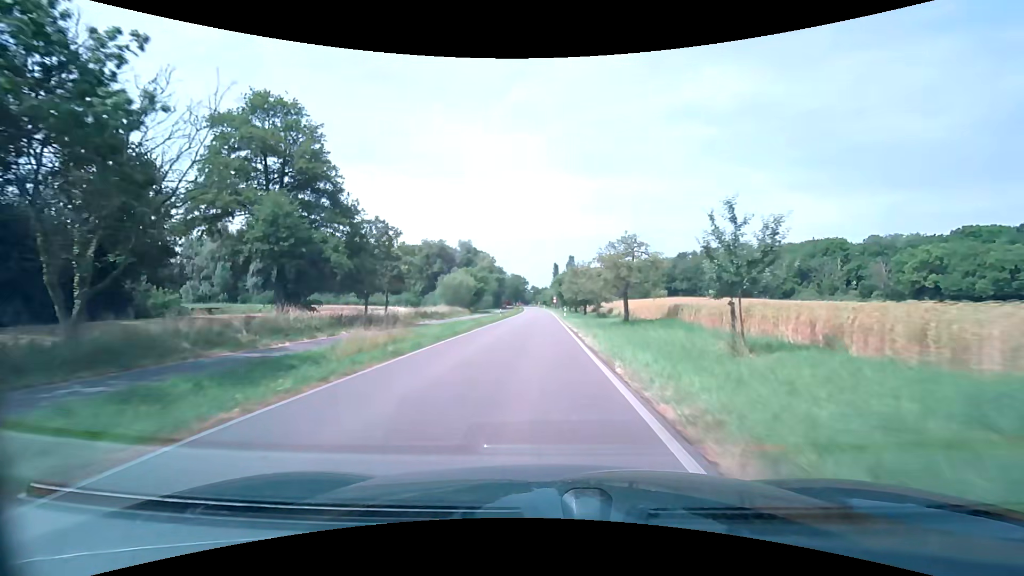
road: tertiary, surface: asphalt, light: Day
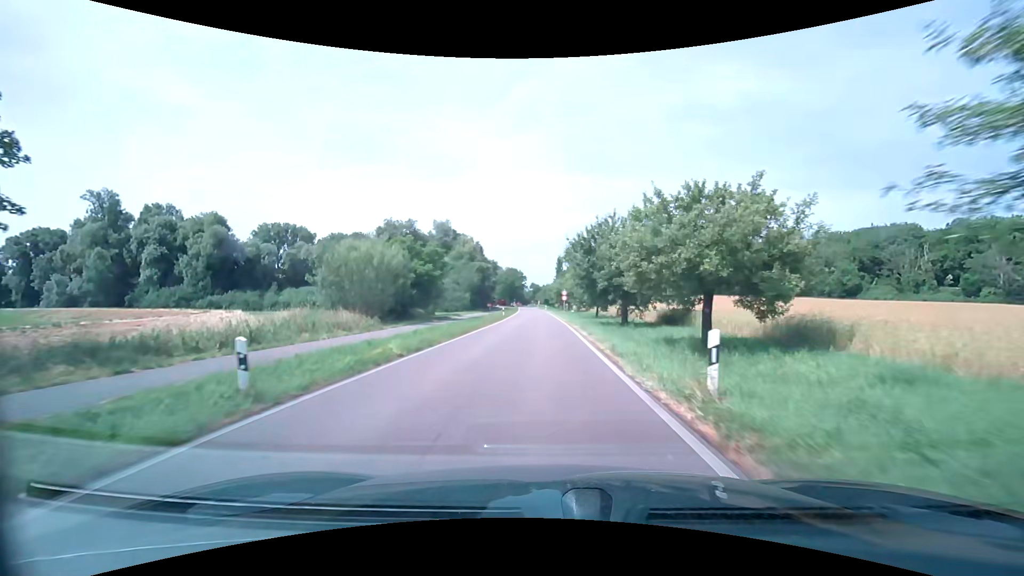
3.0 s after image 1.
(-0.2, +43.6) m; 0°
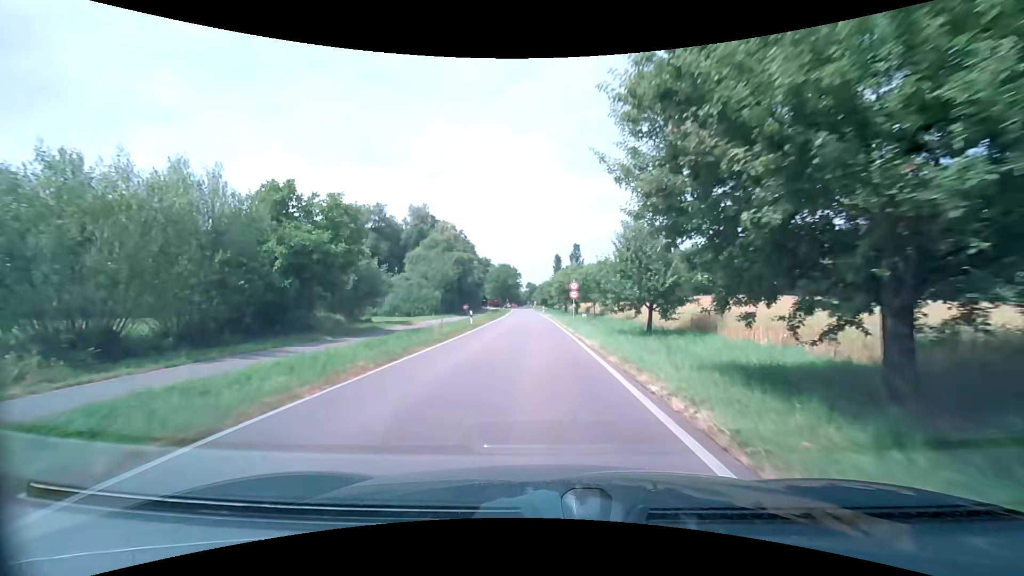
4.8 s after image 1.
(+0.1, +23.4) m; 0°
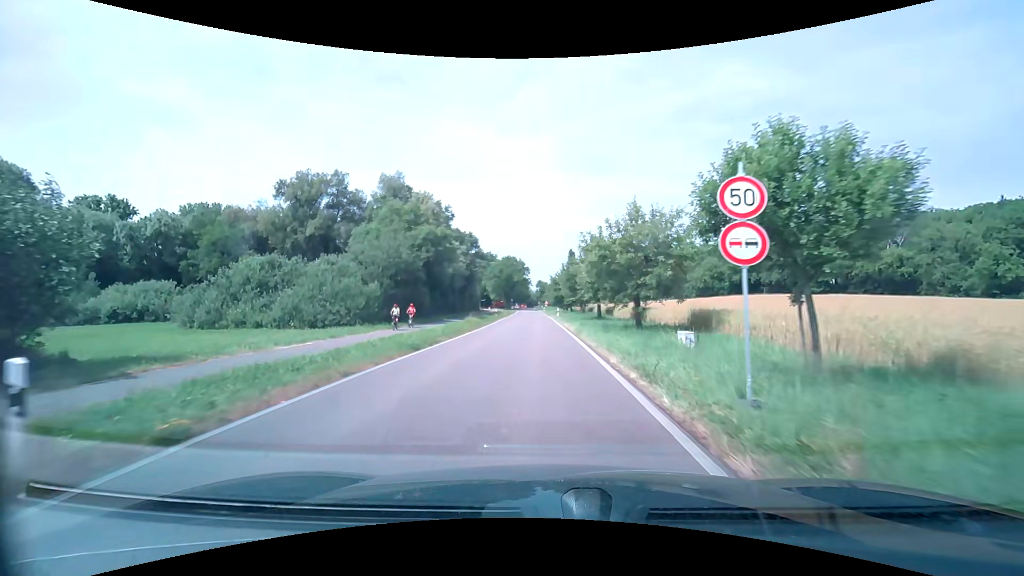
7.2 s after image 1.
(-0.1, +29.4) m; -1°
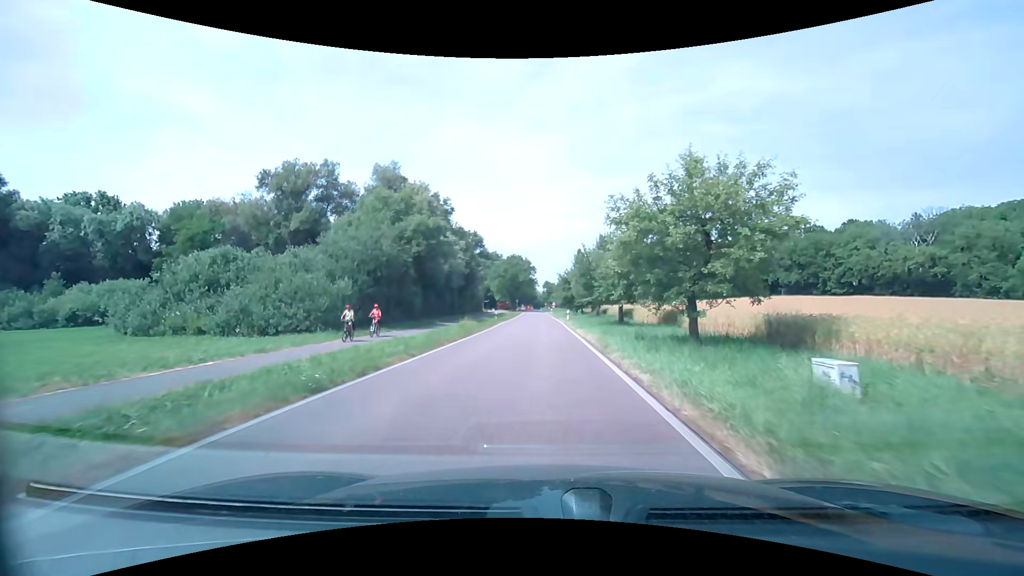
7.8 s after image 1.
(0.0, +7.2) m; -1°
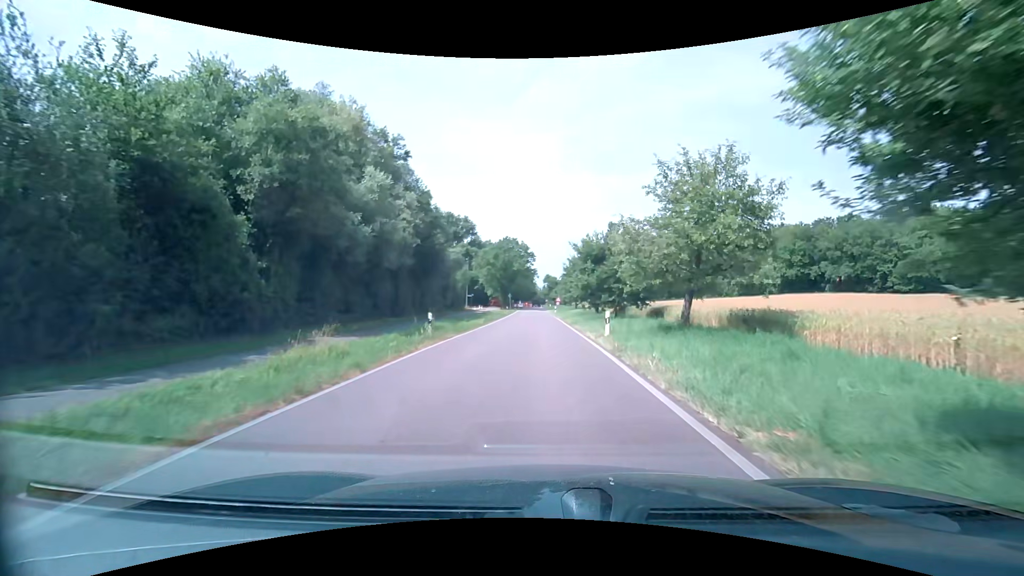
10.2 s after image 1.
(-0.1, +27.3) m; 0°
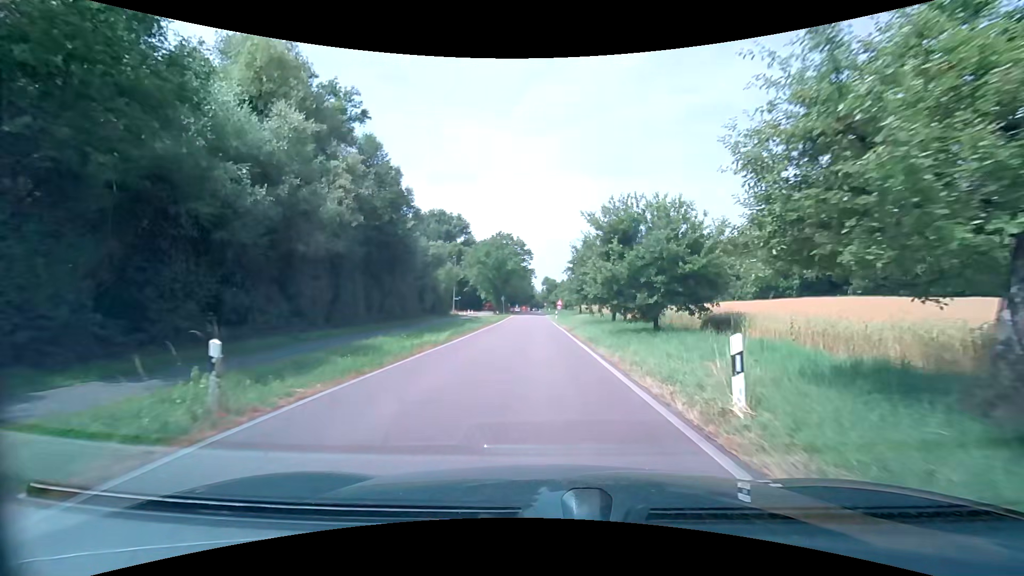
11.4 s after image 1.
(0.0, +12.2) m; 0°
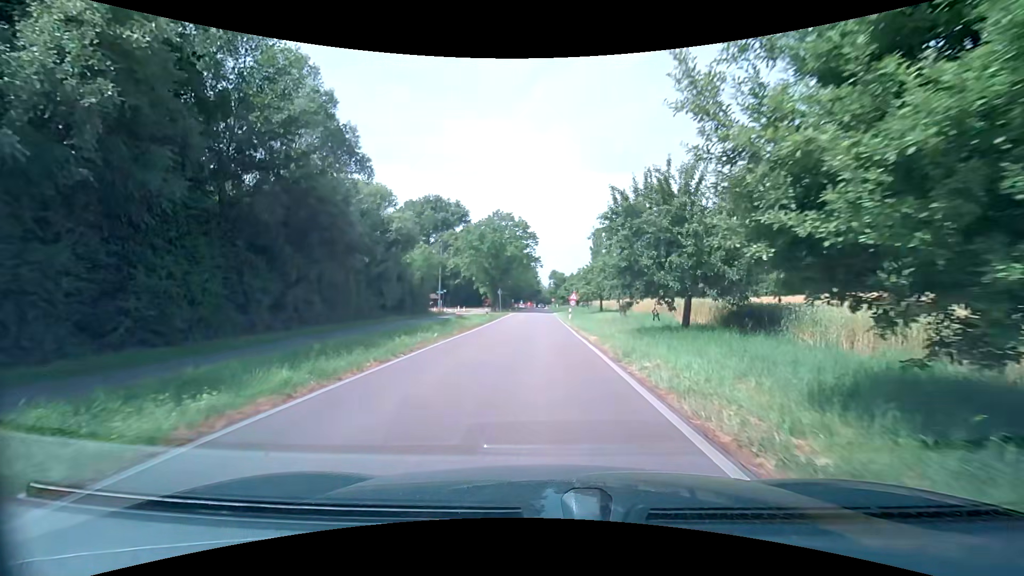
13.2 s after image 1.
(0.0, +16.6) m; -1°
(0, +10) (0, +20) (0, +30) (0, +40) (0, +50) (0, +60) (0, +70) (0, +80) (0, +90) (0, +100) m
